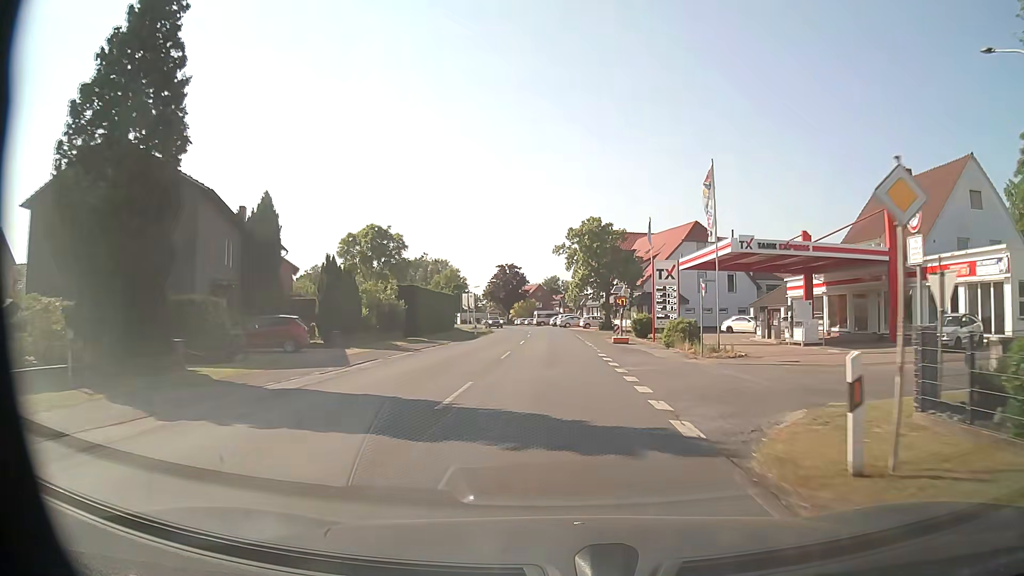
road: secondary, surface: asphalt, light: Day
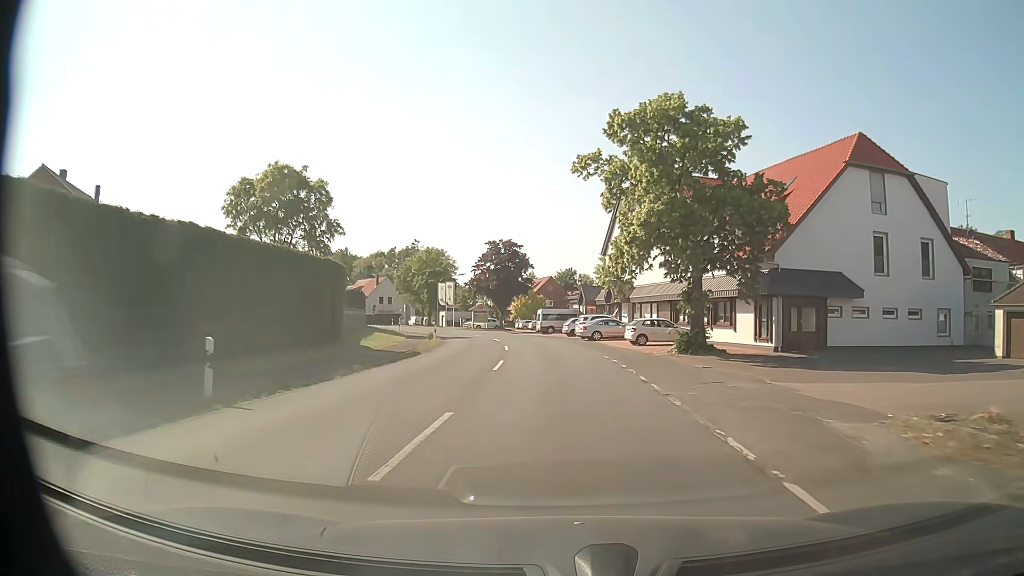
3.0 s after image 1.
(-0.3, +40.3) m; -1°
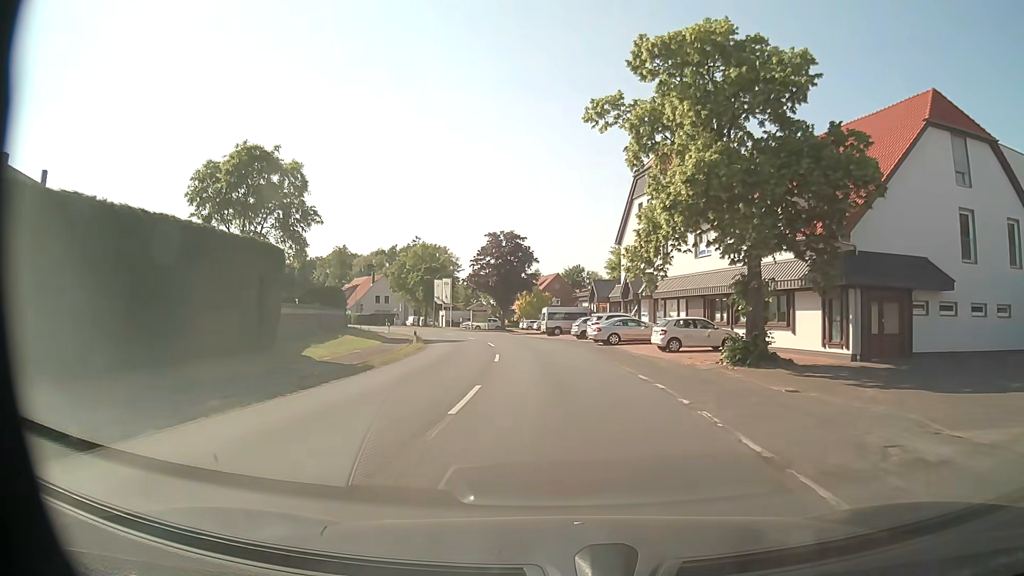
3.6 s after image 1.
(0.0, +8.1) m; 0°
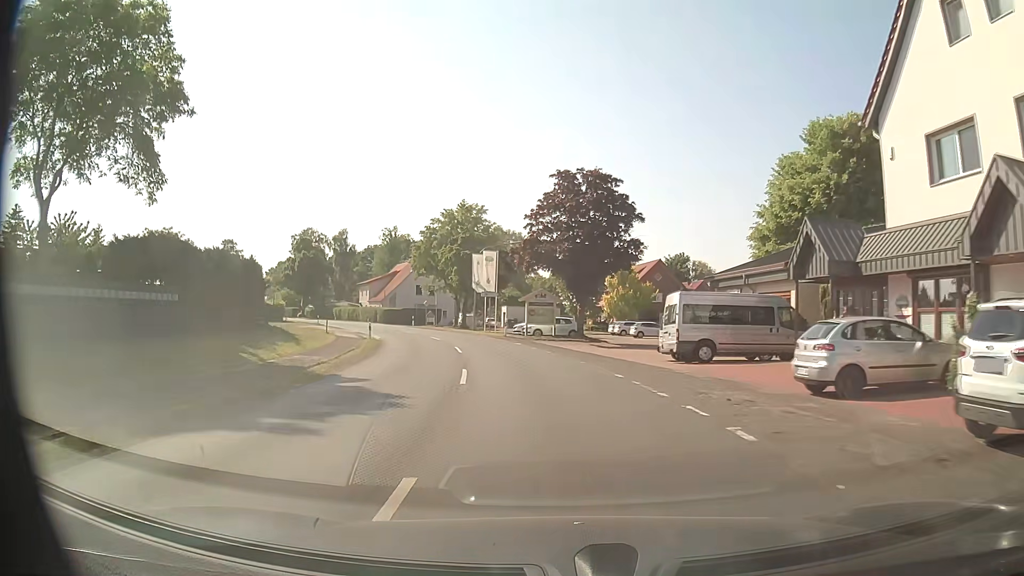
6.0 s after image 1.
(-1.9, +32.3) m; -7°
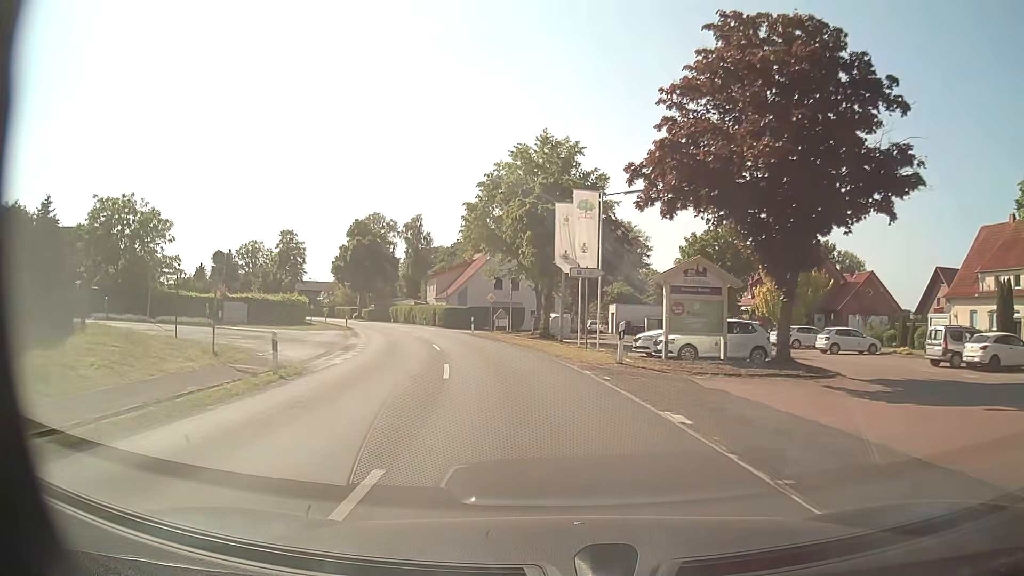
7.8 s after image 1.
(-1.8, +24.3) m; -9°
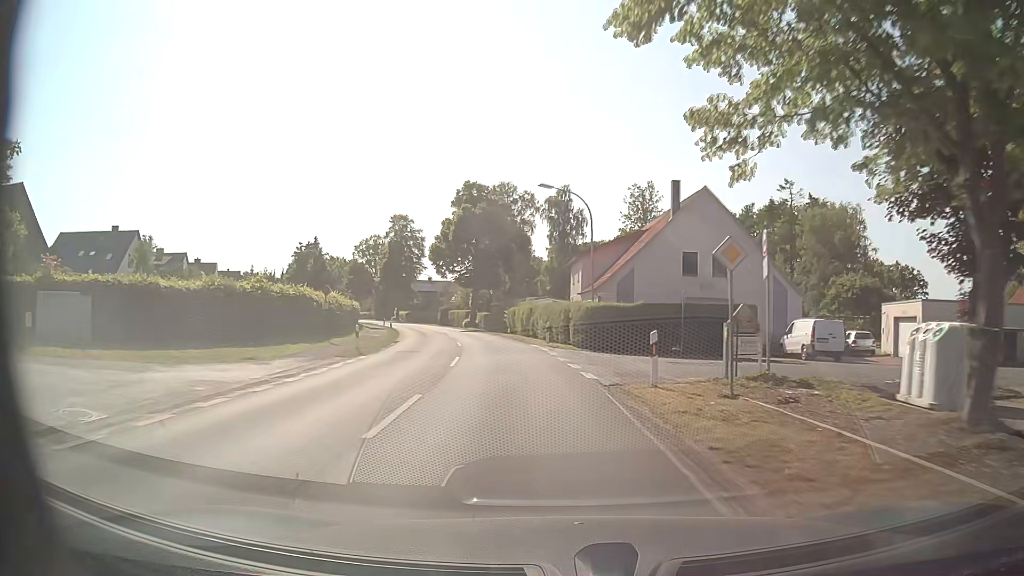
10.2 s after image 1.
(-3.9, +32.6) m; -14°
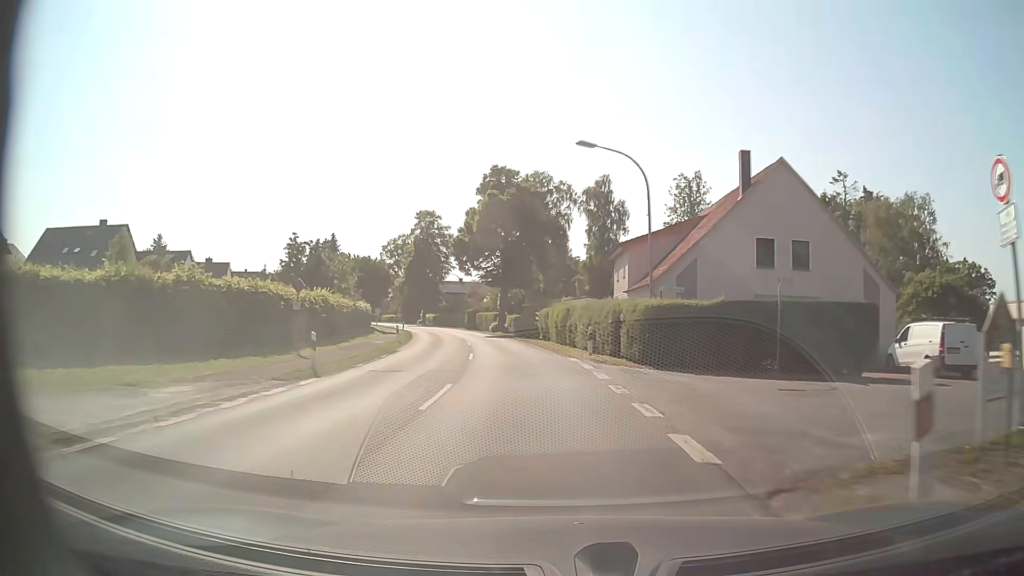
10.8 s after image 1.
(-0.3, +8.3) m; -3°
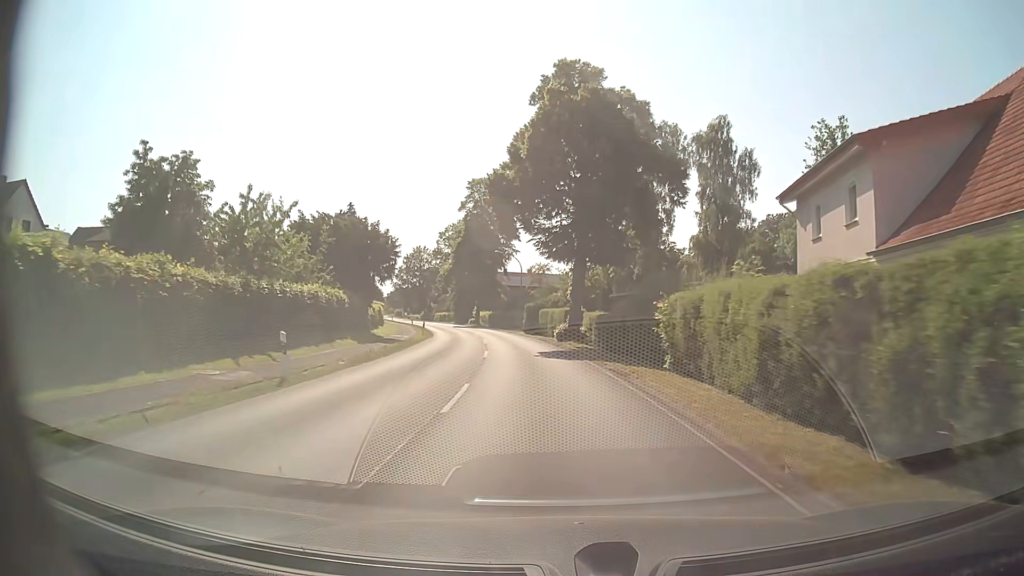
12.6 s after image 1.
(-1.9, +25.0) m; -7°
(0, +10) (-1, +20) (-2, +30) (-3, +40) (-4, +50) (-6, +60) (-8, +69) (-11, +79) (-14, +89) (-17, +98) m
